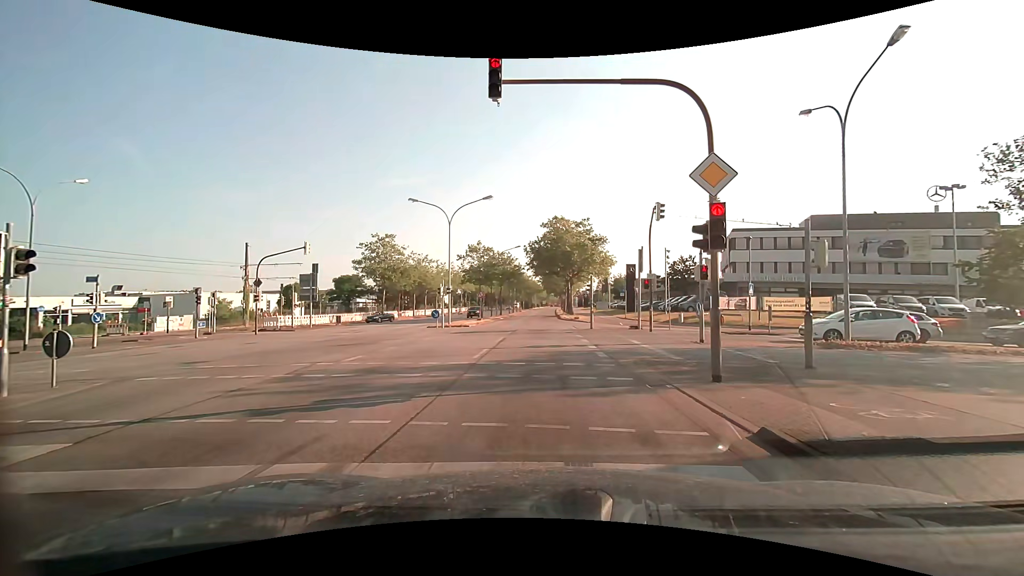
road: primary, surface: asphalt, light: Day
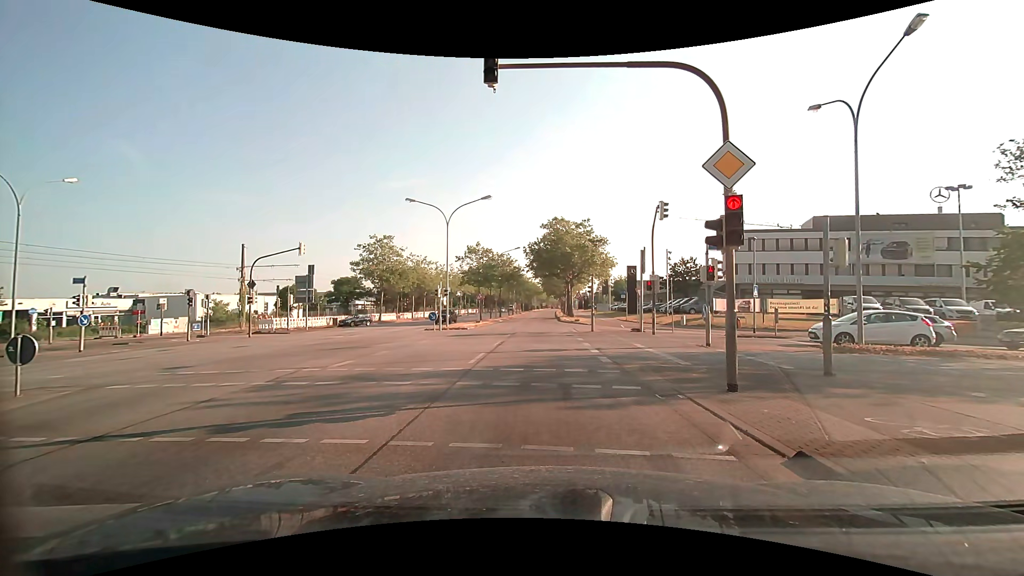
(0.0, +0.7) m; 0°
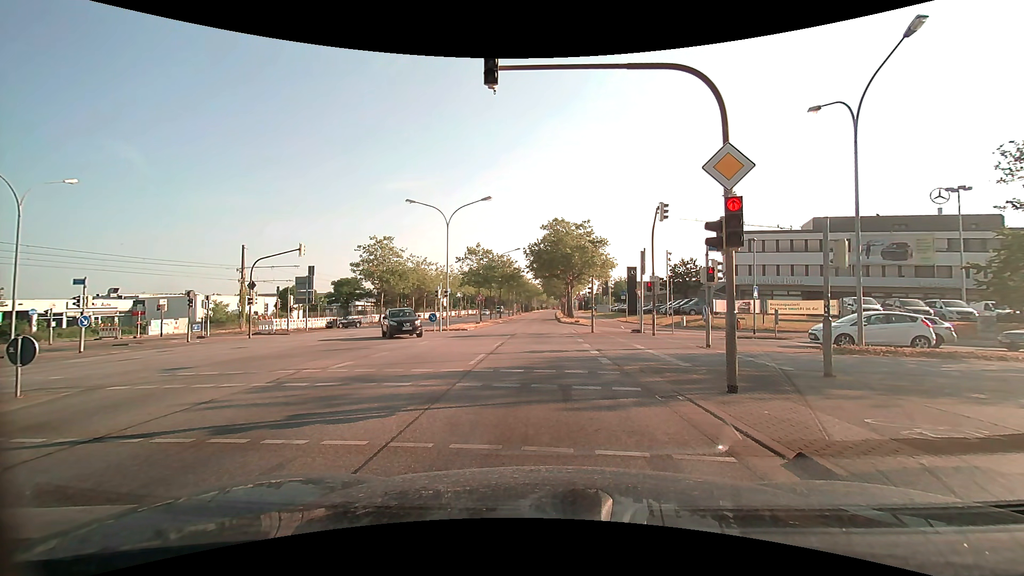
(0.0, +0.1) m; 0°
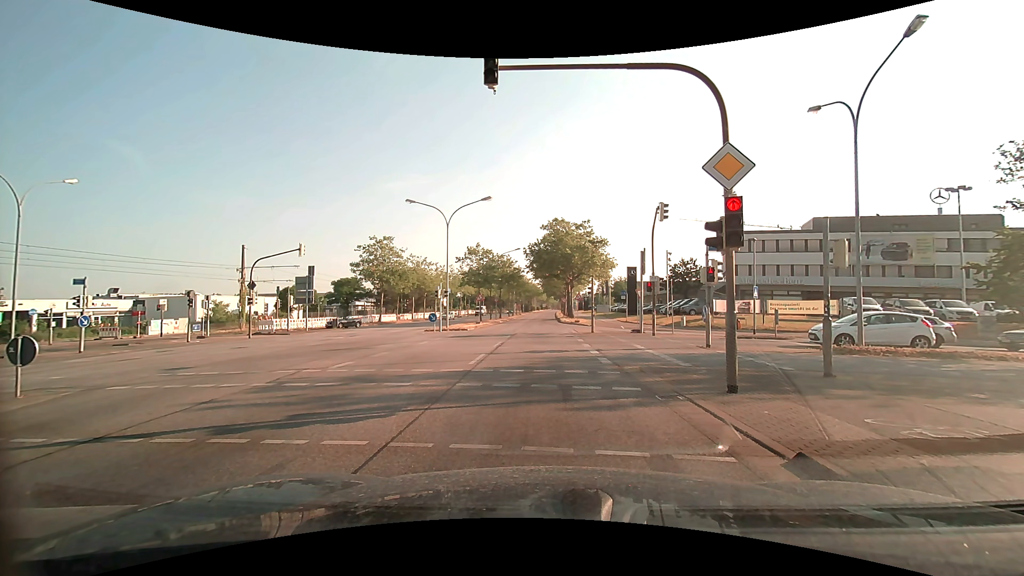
(0.0, 0.0) m; 0°
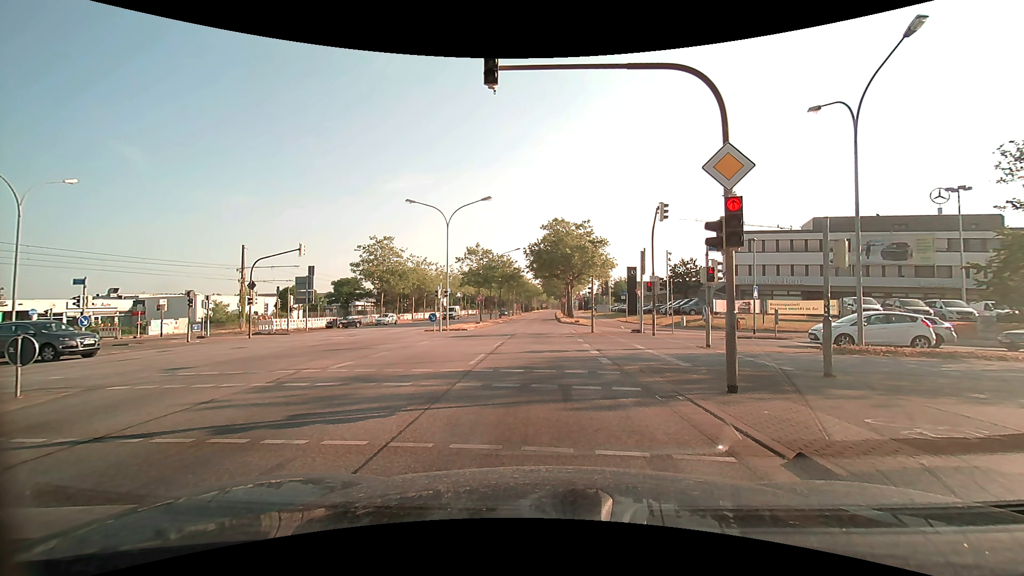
(0.0, 0.0) m; 0°
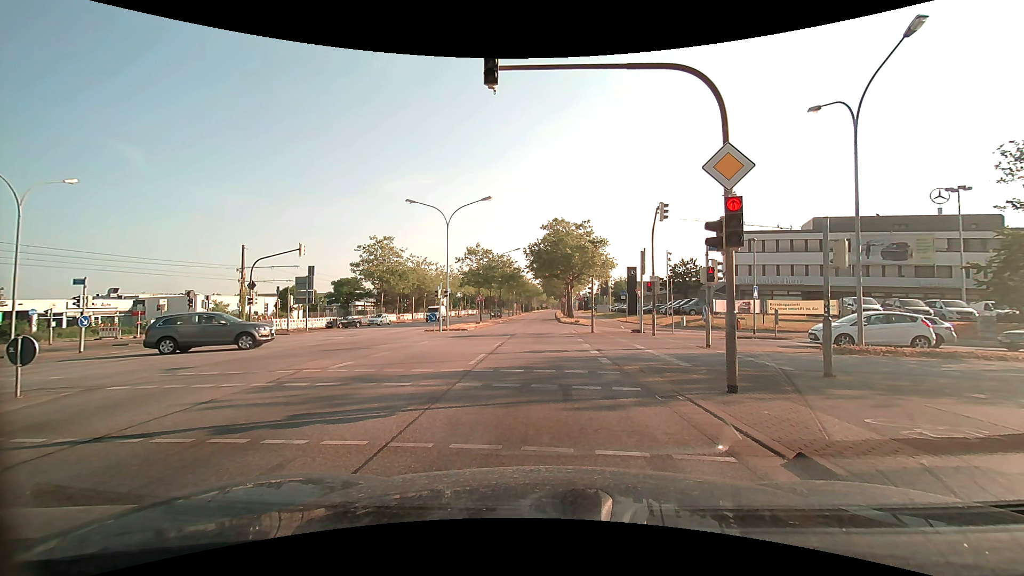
(0.0, 0.0) m; 0°
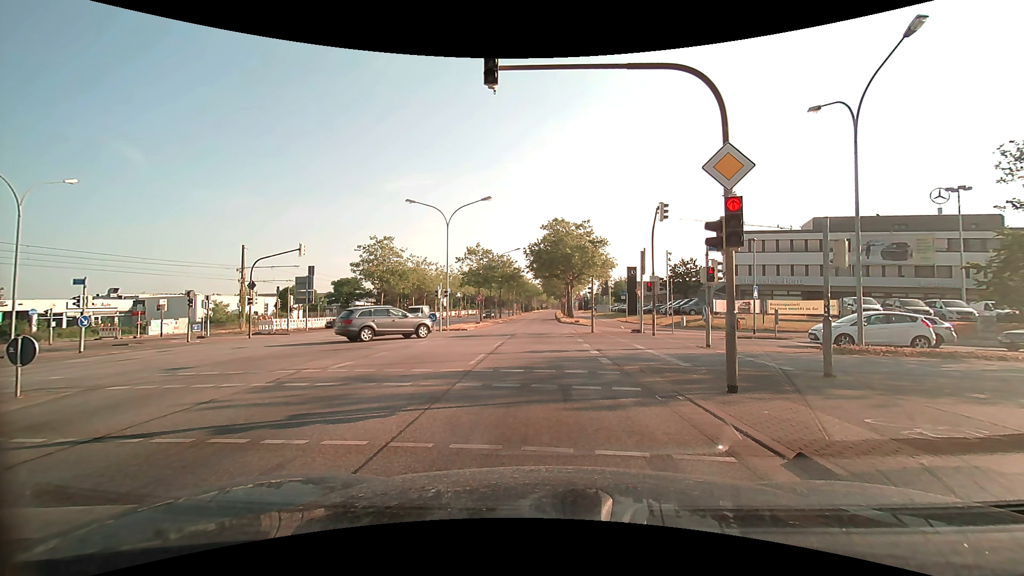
(0.0, 0.0) m; 0°
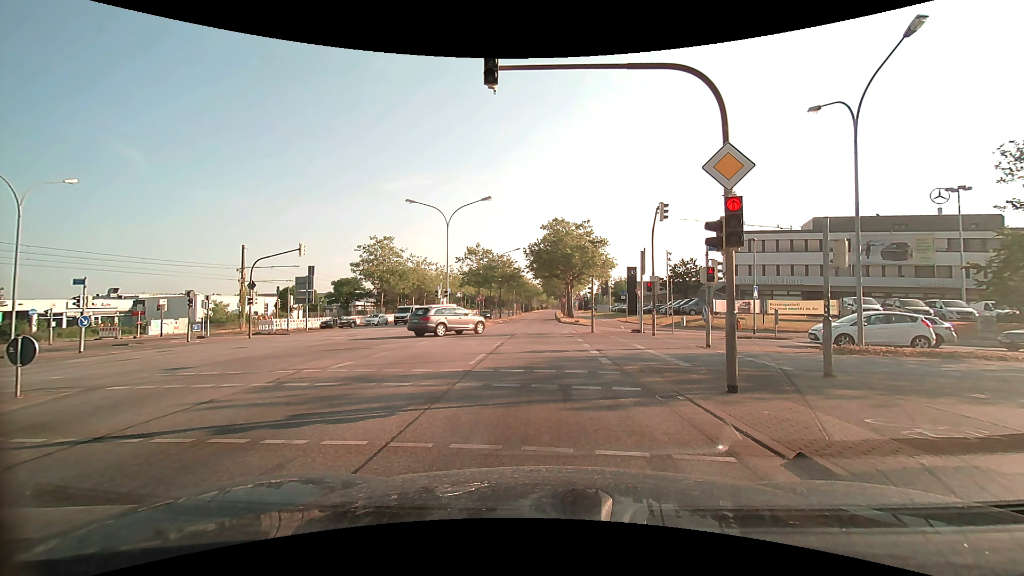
(0.0, 0.0) m; 0°
